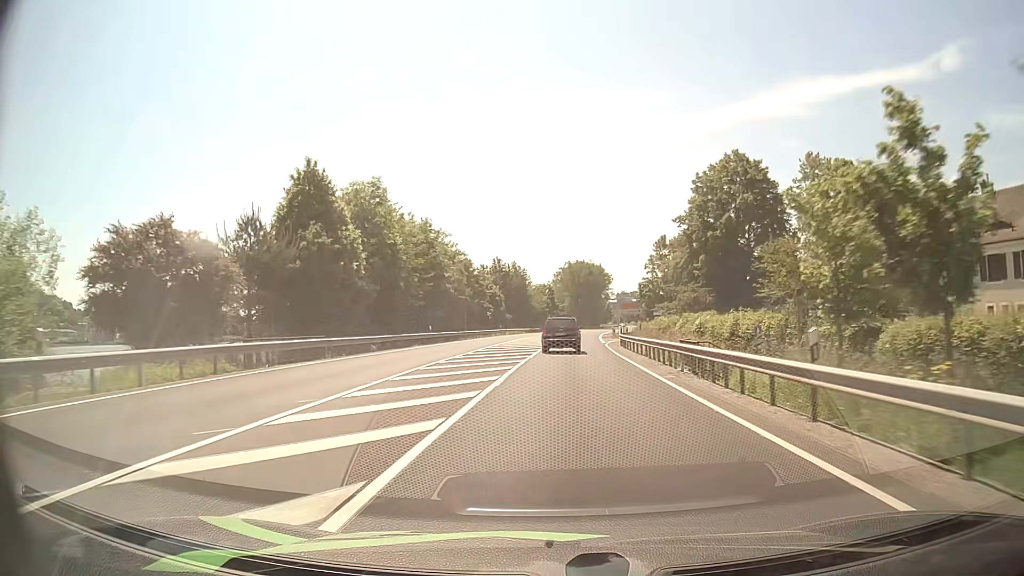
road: primary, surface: asphalt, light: Day
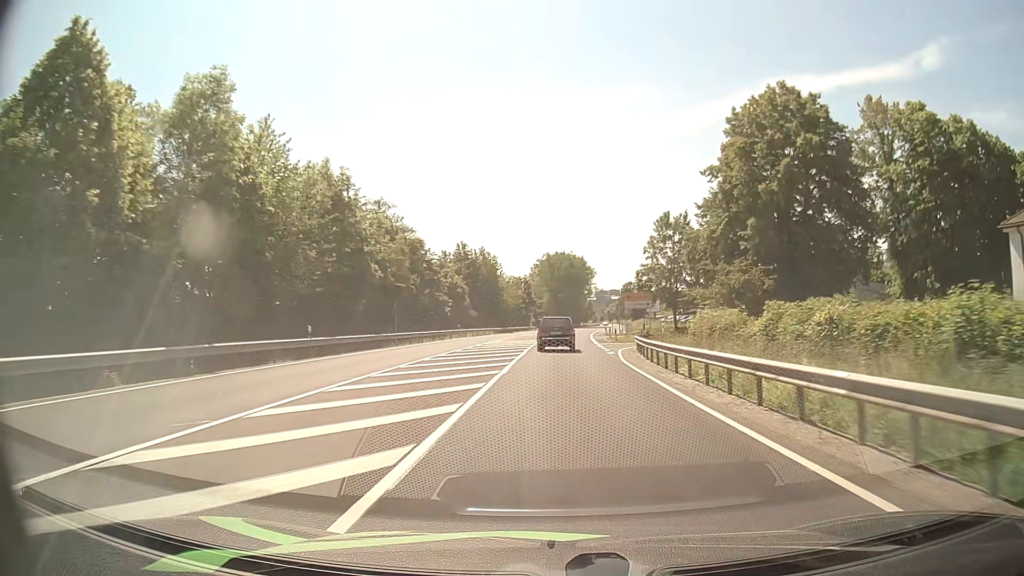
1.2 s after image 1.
(+0.3, +22.1) m; +2°
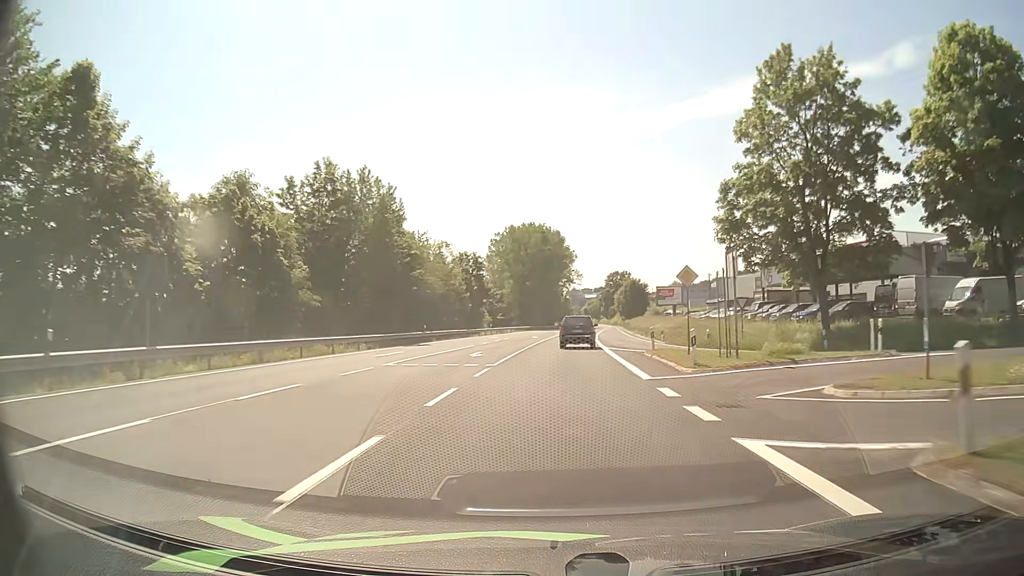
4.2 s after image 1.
(+1.4, +55.5) m; +3°
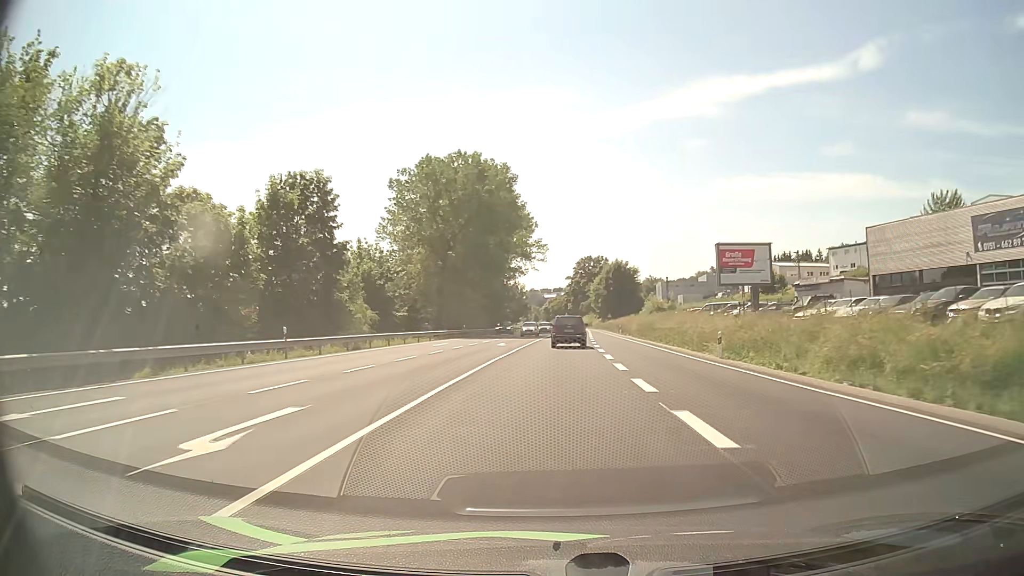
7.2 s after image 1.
(+1.8, +56.6) m; +3°
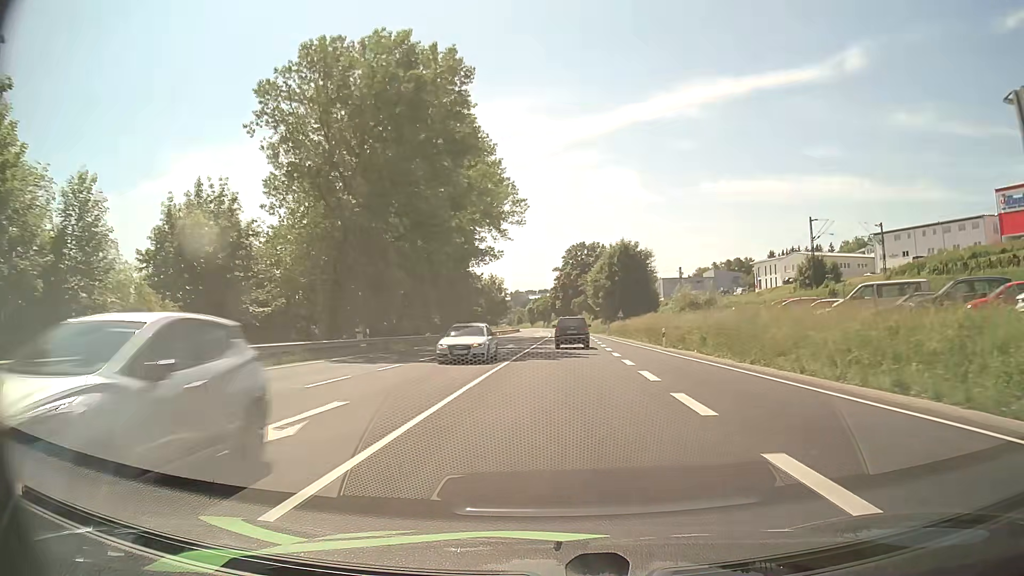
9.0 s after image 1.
(+0.4, +33.7) m; +1°
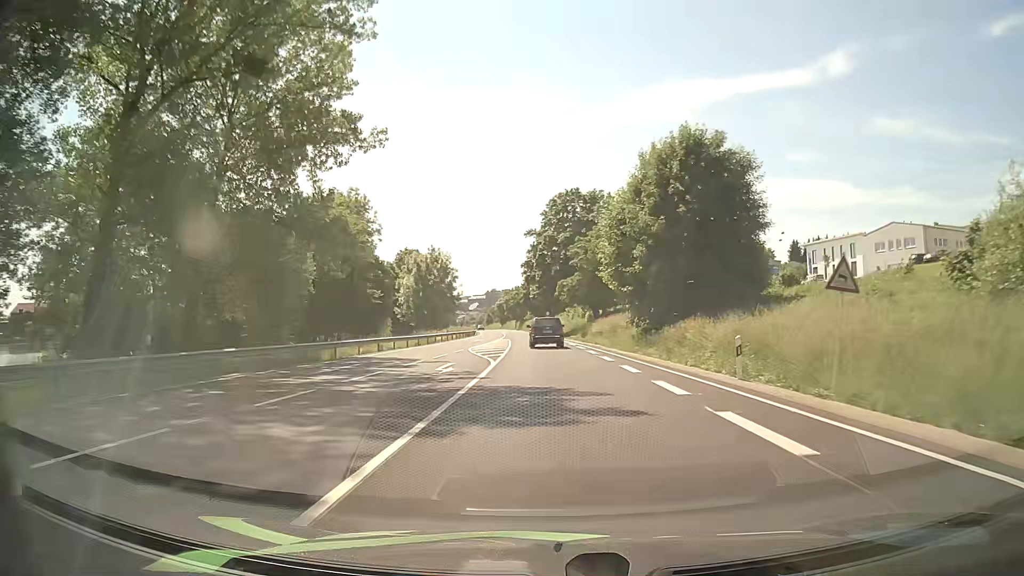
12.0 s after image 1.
(+1.1, +57.4) m; +1°
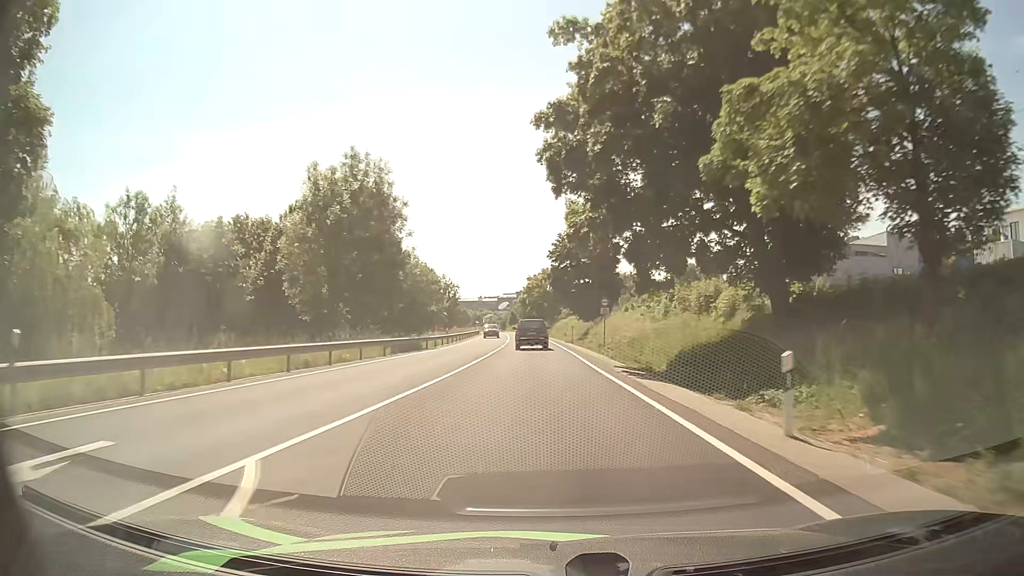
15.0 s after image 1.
(-1.1, +60.2) m; -2°
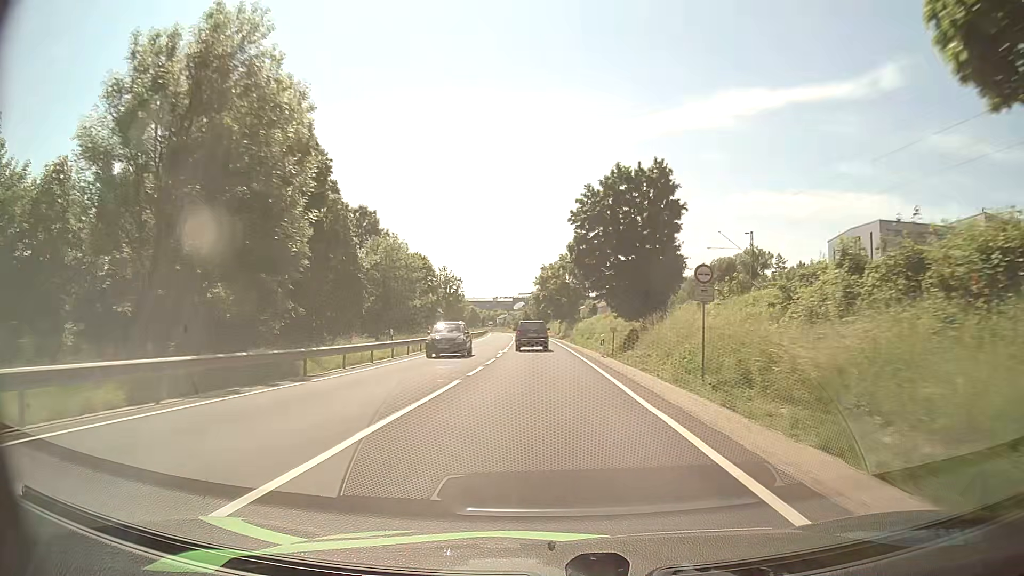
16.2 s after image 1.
(-0.4, +25.0) m; -1°
(0, +10) (0, +20) (0, +30) (-1, +40) (-1, +50) (-2, +60) (-2, +70) (-3, +80) (-3, +90) (-4, +100) m
